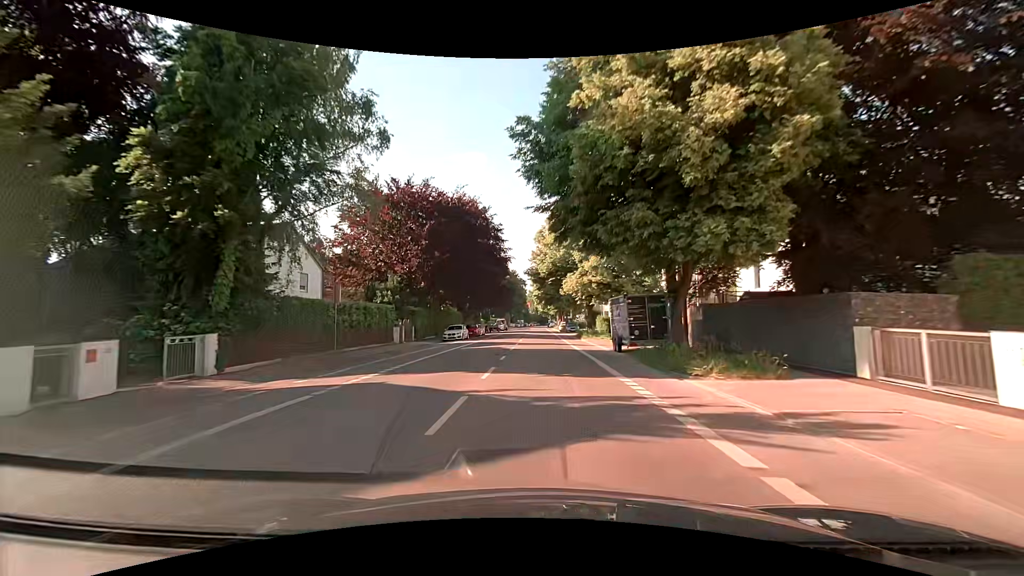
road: secondary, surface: asphalt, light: Day
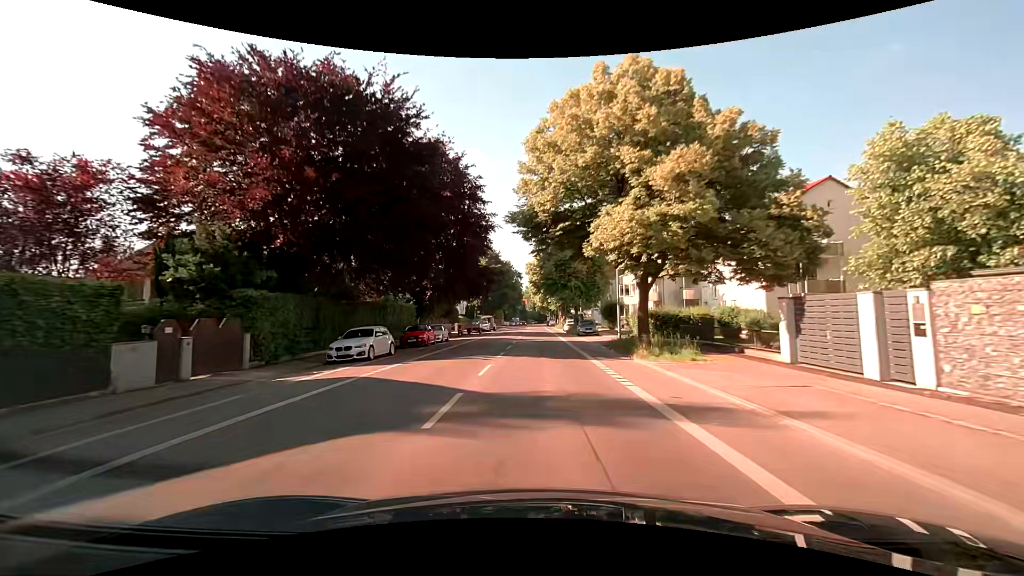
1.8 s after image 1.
(-0.1, +23.9) m; 0°
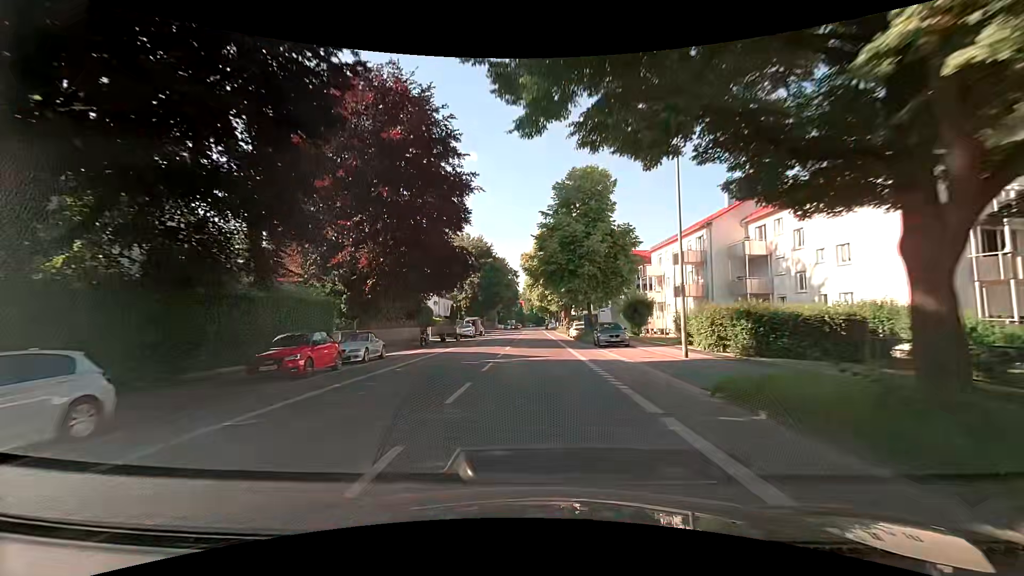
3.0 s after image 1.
(-0.1, +15.7) m; -1°
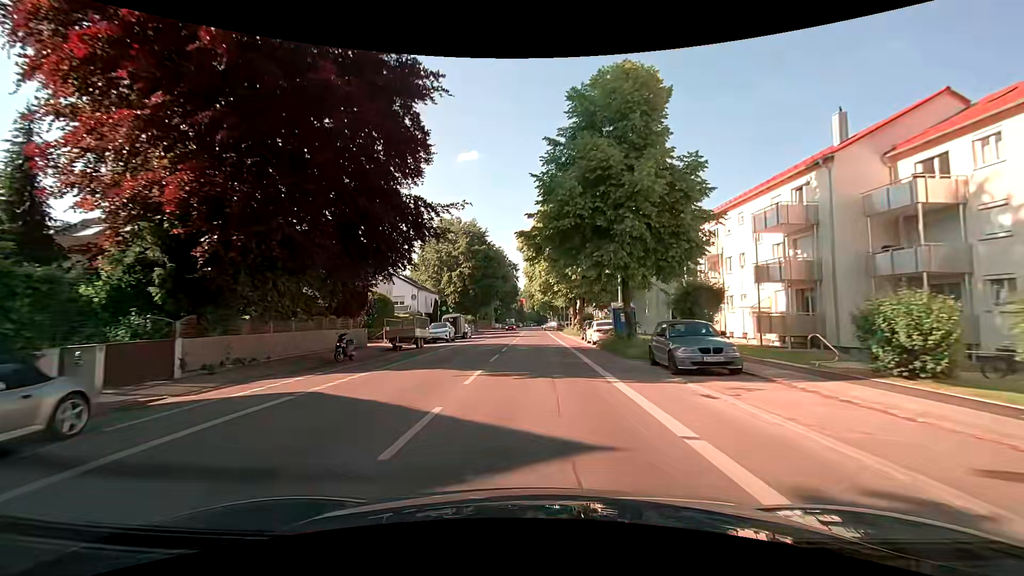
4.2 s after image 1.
(+0.1, +15.3) m; 0°
(0, +10) (0, +20) (0, +30) (0, +40) (0, +50) (-1, +60) (-1, +70) (-1, +80) (-1, +90) (-1, +100) m
